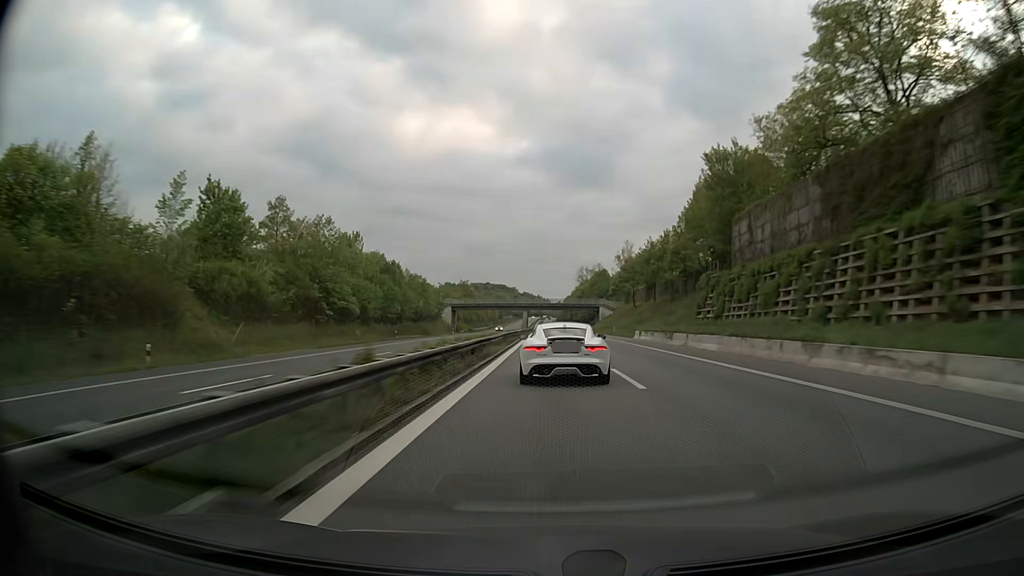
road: motorway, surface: asphalt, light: Day
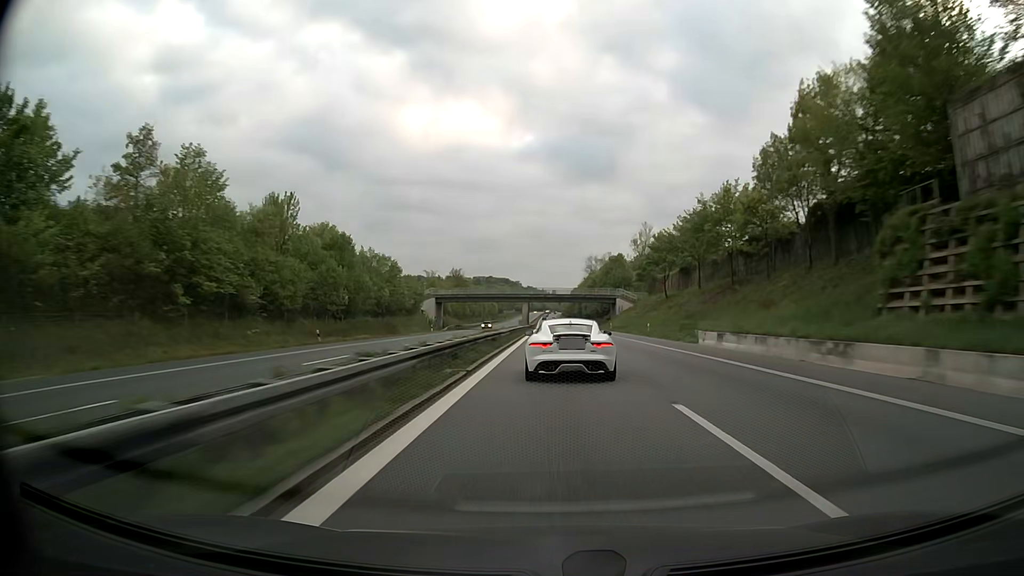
(-0.1, +27.0) m; 0°
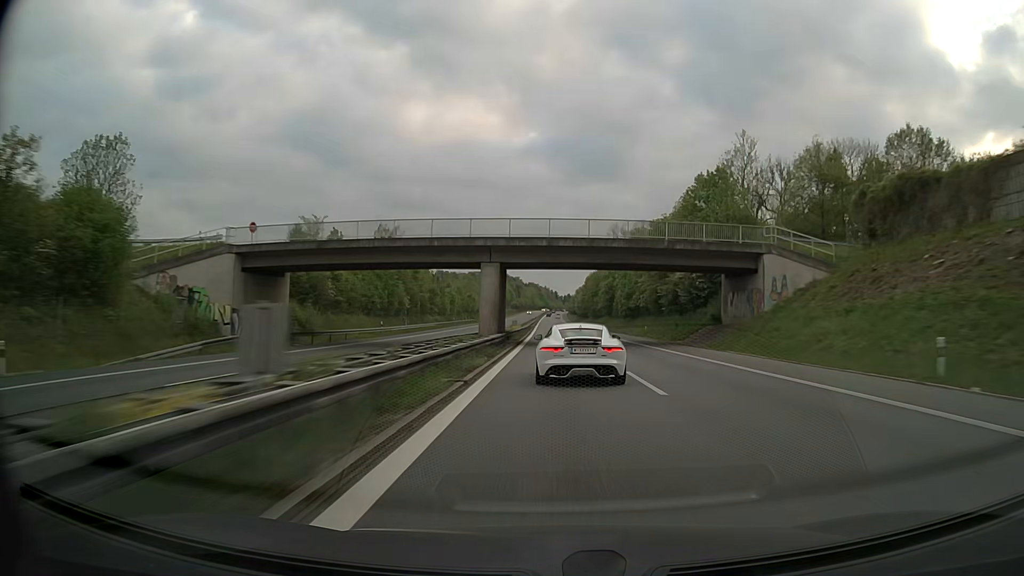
(-0.4, +81.5) m; 0°
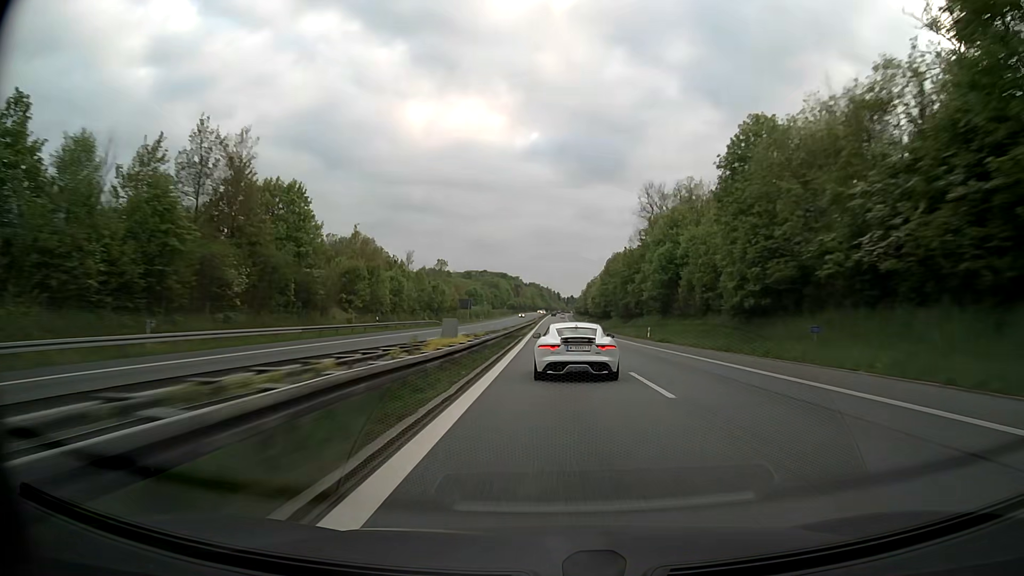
(+0.1, +54.5) m; 0°
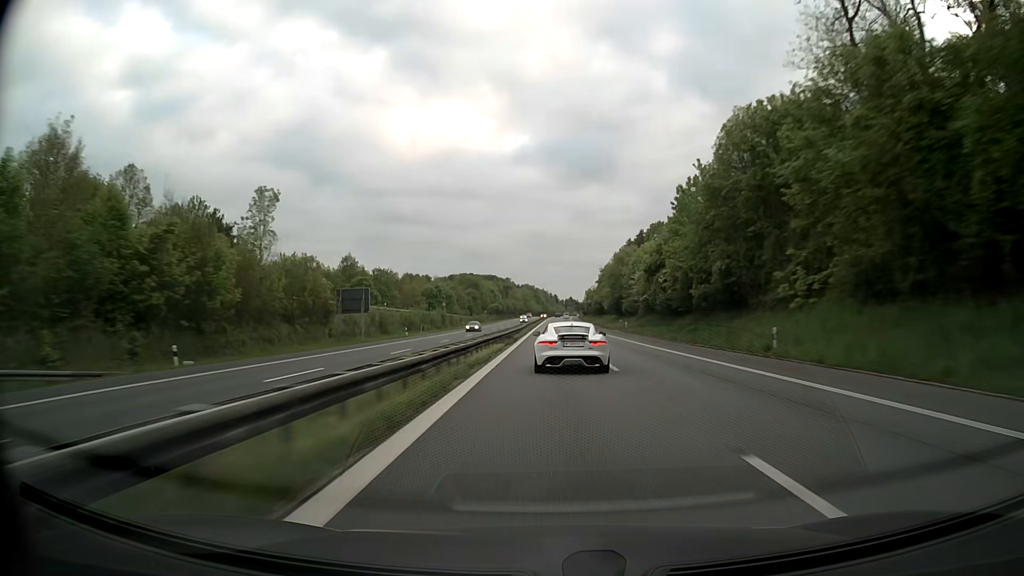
(+0.4, +83.2) m; 0°
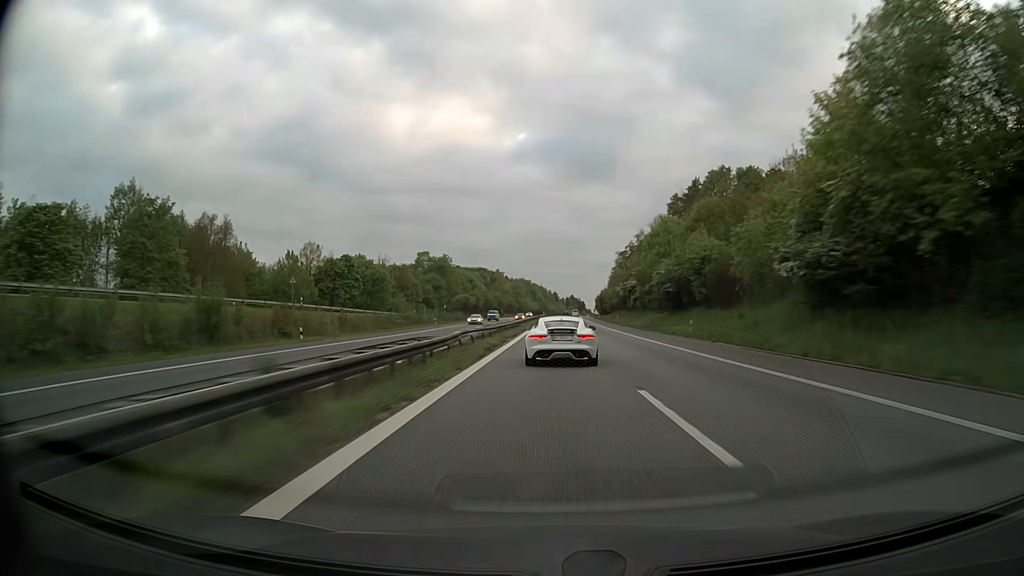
(+0.1, +83.8) m; 0°
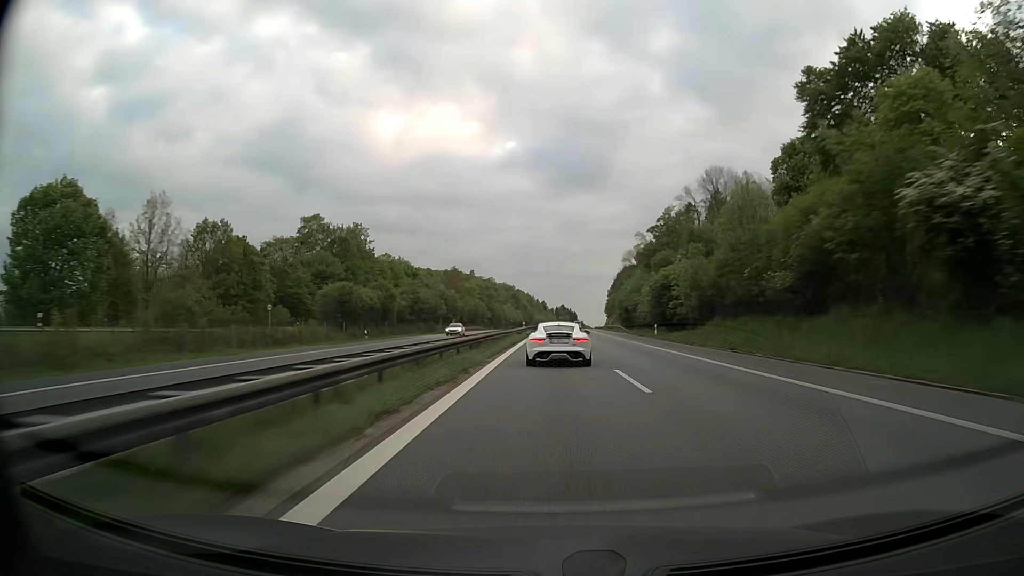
(+0.5, +82.5) m; +1°
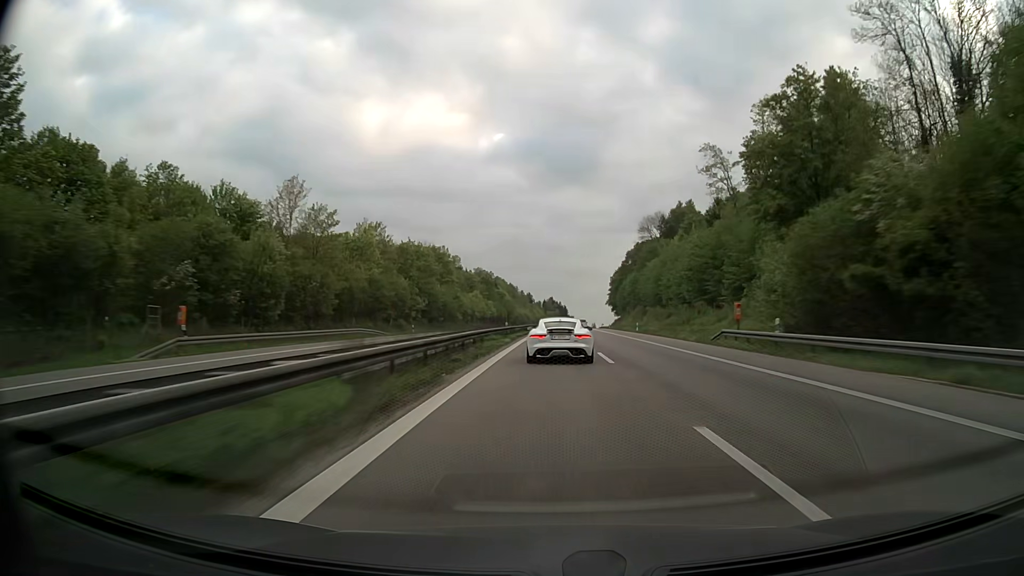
(+0.8, +82.2) m; +1°
(0, +10) (0, +20) (0, +30) (0, +40) (0, +50) (+1, +60) (+1, +70) (+1, +80) (+2, +90) (+2, +100) m
